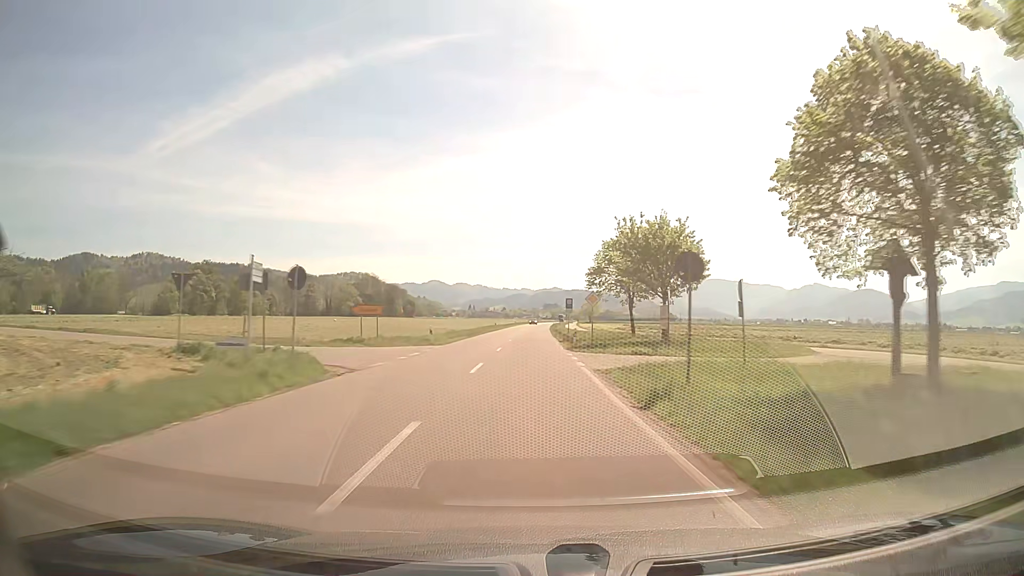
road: secondary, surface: asphalt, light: Day
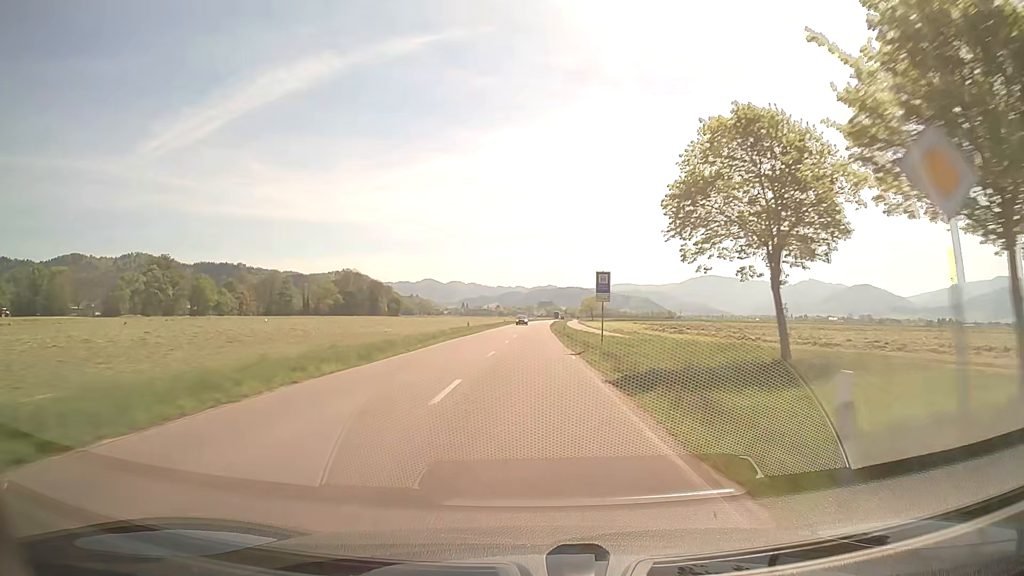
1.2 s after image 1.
(+0.2, +30.4) m; +1°
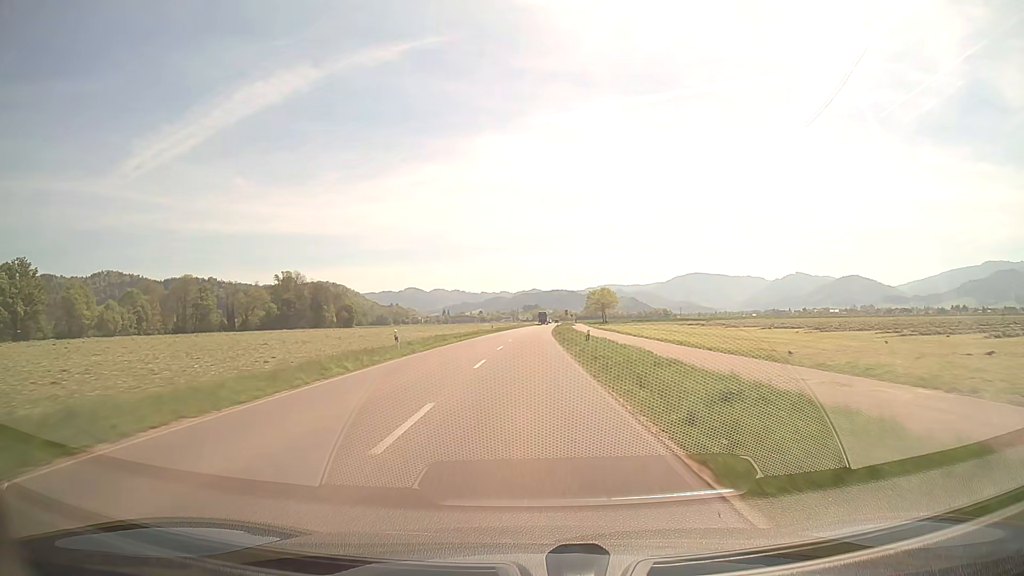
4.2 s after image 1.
(+0.9, +75.8) m; +1°
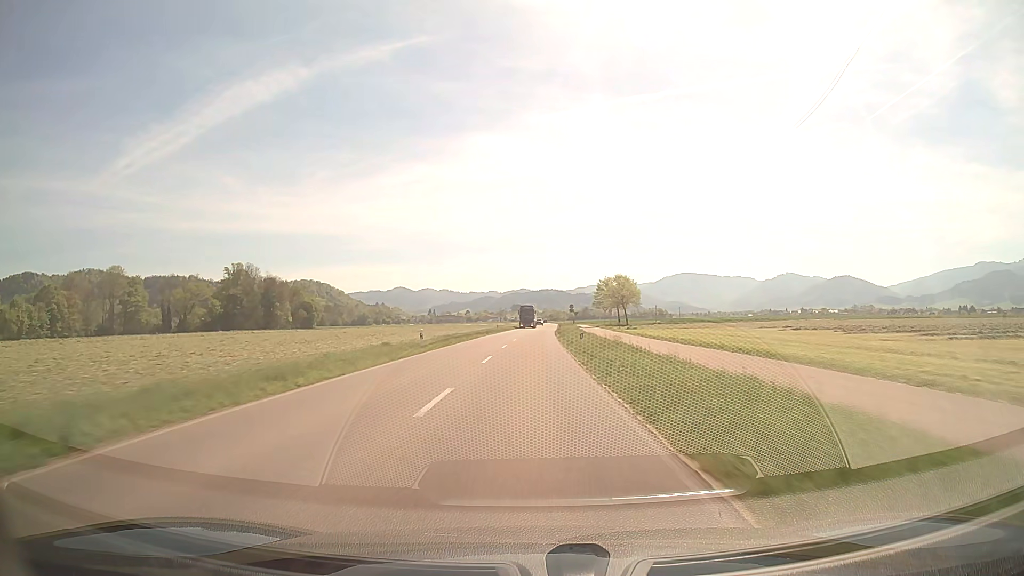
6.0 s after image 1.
(+0.2, +45.5) m; +1°
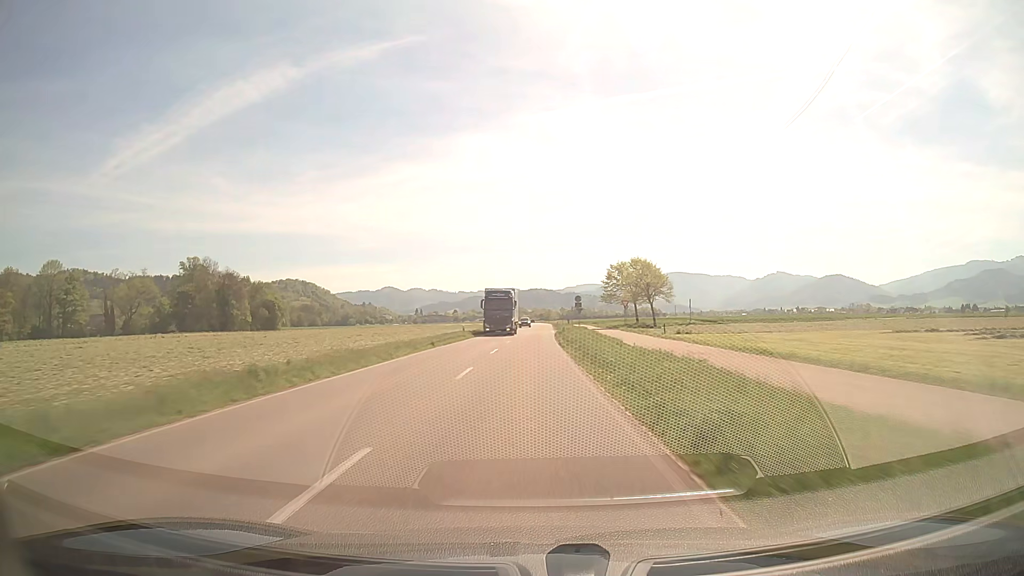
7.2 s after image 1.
(+0.3, +30.4) m; +1°
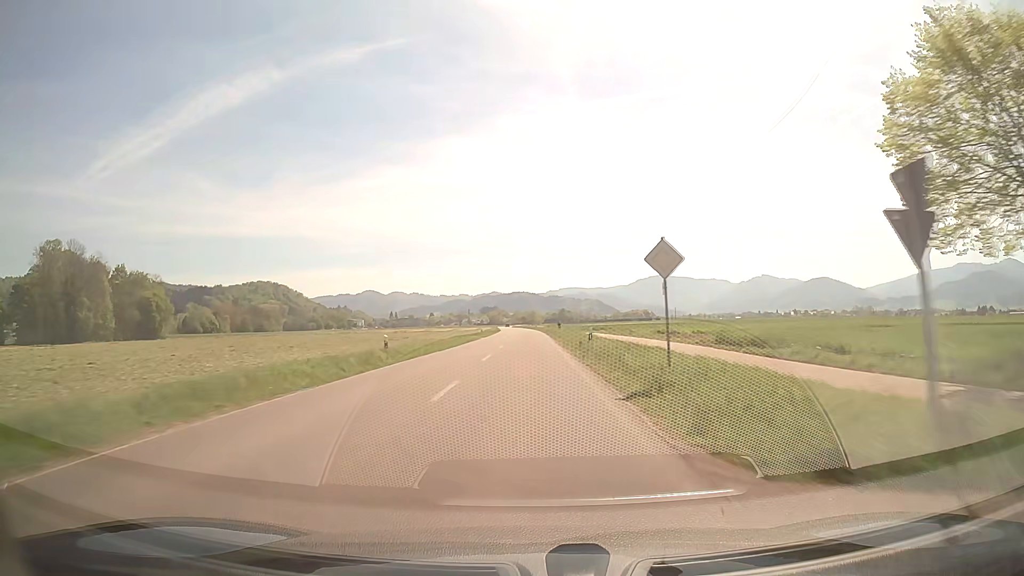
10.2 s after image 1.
(+1.1, +76.0) m; +1°
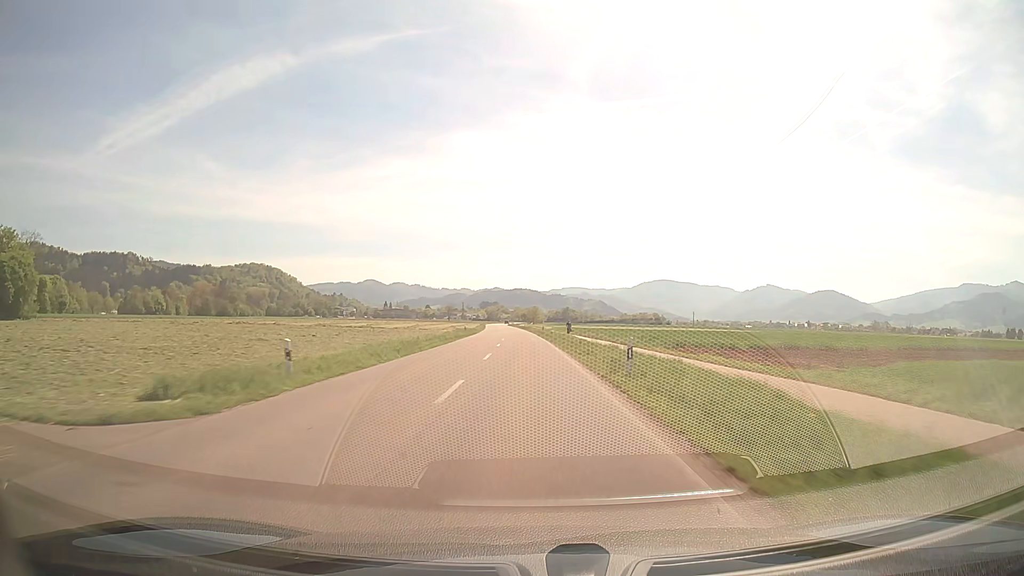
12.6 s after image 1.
(0.0, +60.7) m; 0°
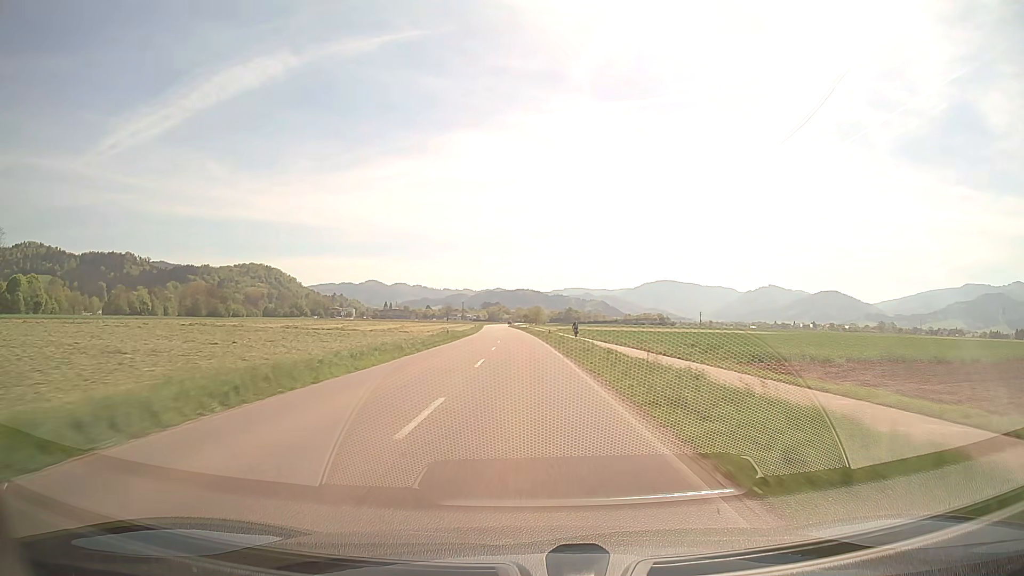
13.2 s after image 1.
(0.0, +15.2) m; 0°
(0, +10) (0, +20) (0, +30) (0, +40) (-1, +50) (-1, +60) (-1, +70) (-2, +80) (-2, +90) (-3, +100) m
